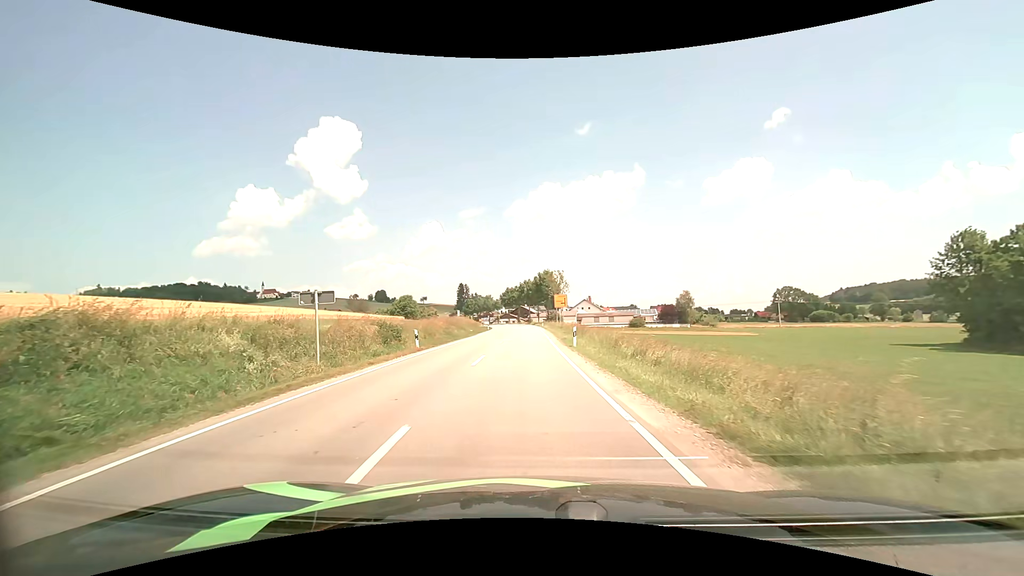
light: Day
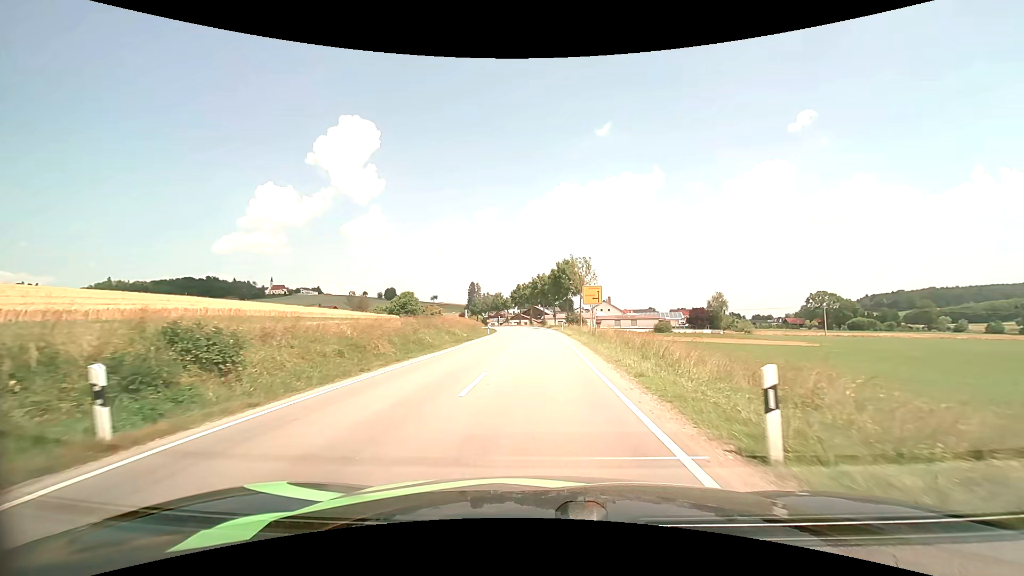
(-0.5, +18.3) m; -1°
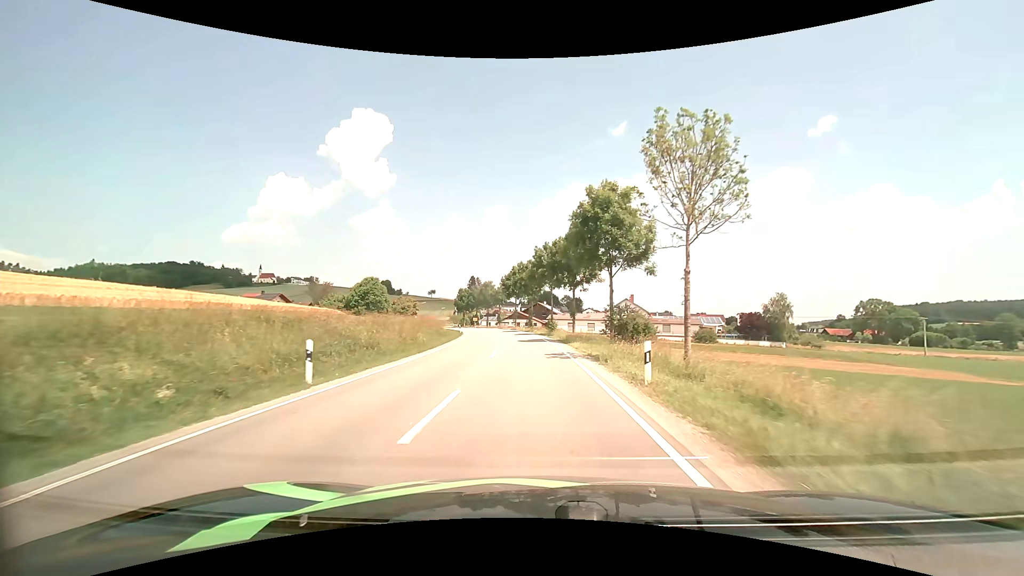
(+0.1, +39.9) m; -1°
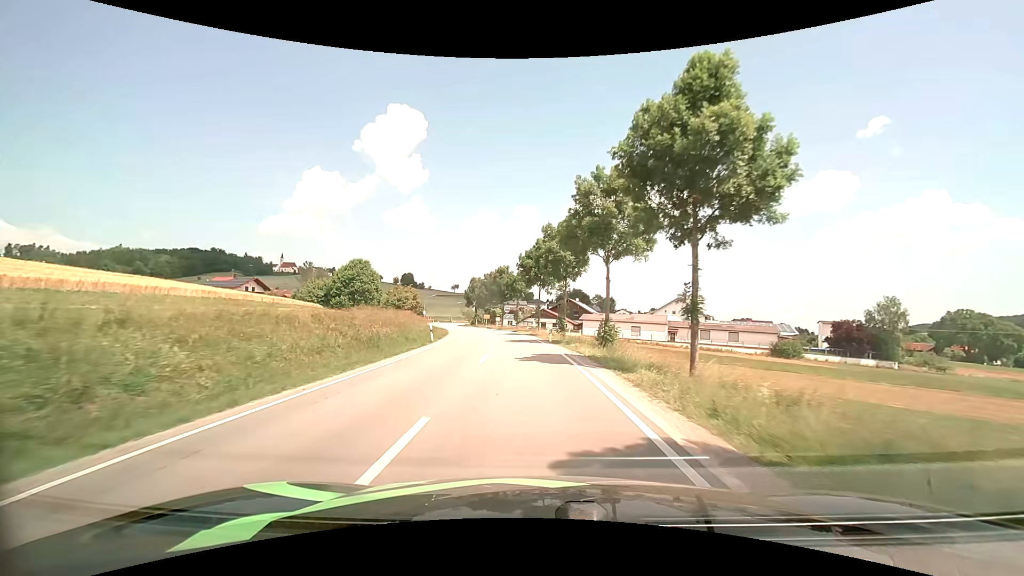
(-0.7, +27.0) m; -3°
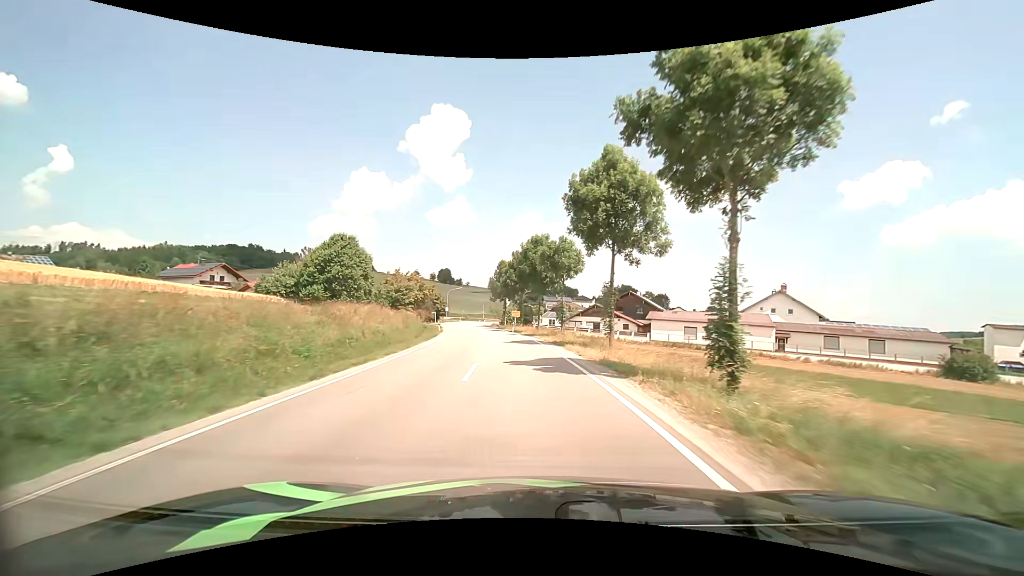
(-1.3, +28.7) m; -5°
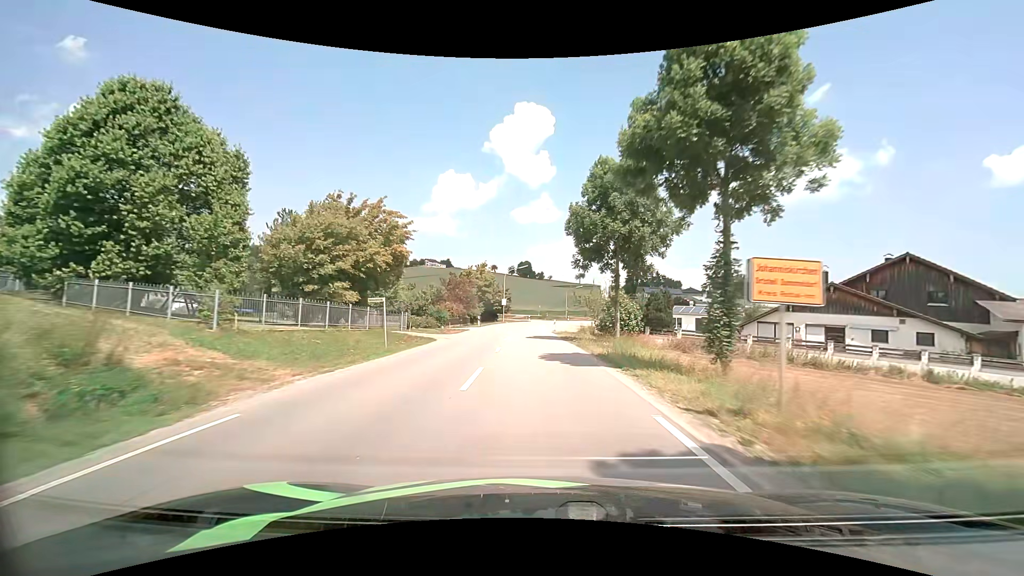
(-4.5, +48.3) m; -10°
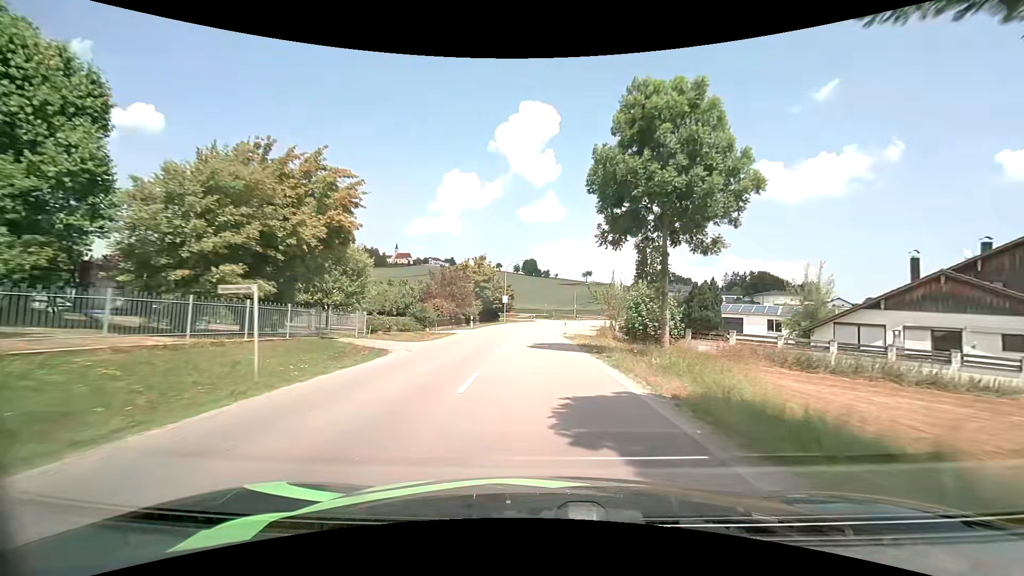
(0.0, +9.3) m; 0°
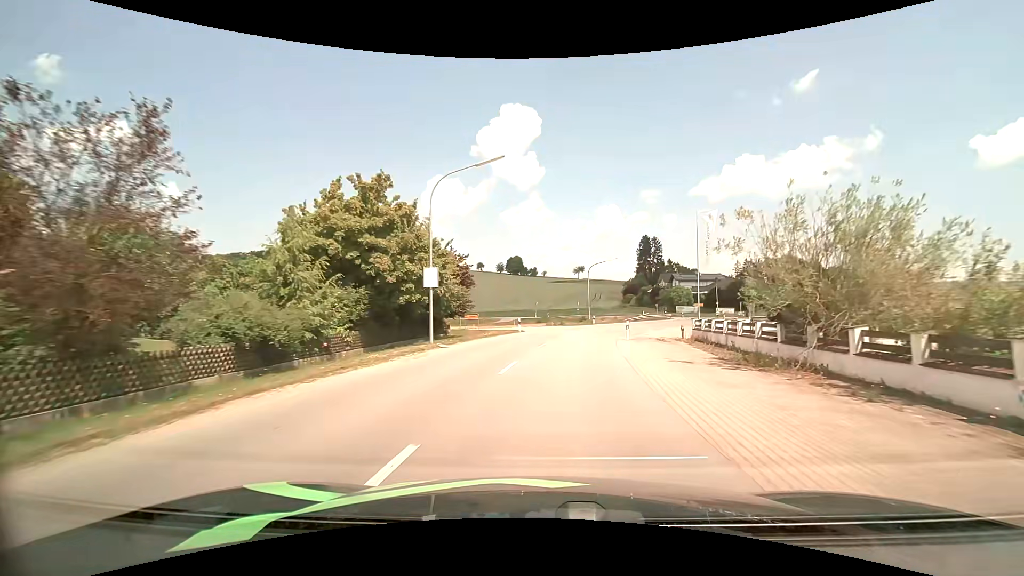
(-0.2, +41.8) m; +2°
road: secondary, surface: asphalt
(0, +10) (+1, +20) (+2, +30) (+5, +40) (+8, +49) (+12, +58) (+17, +67) (+22, +75) (+29, +83) (+36, +90) m
